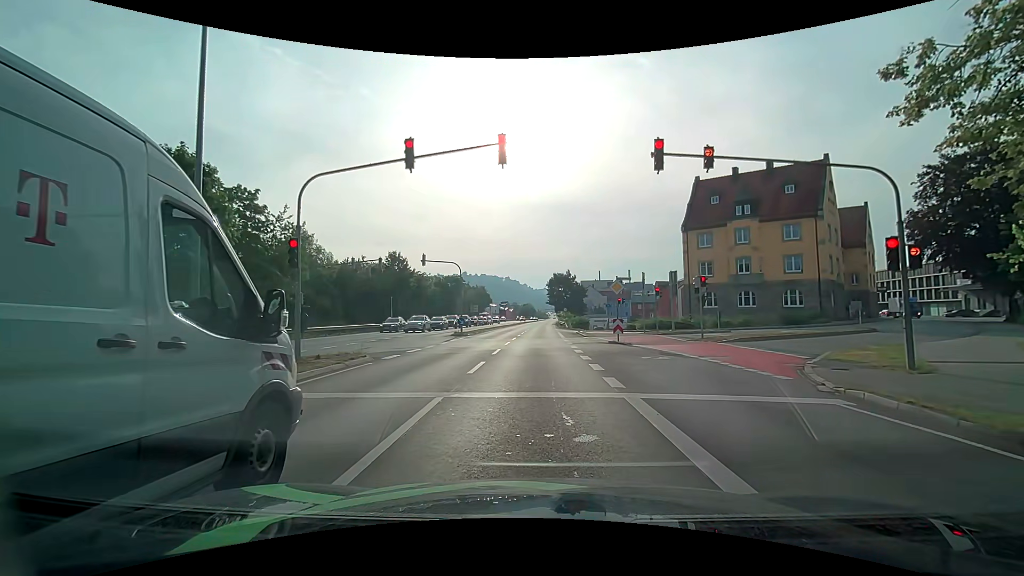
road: primary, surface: asphalt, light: Day
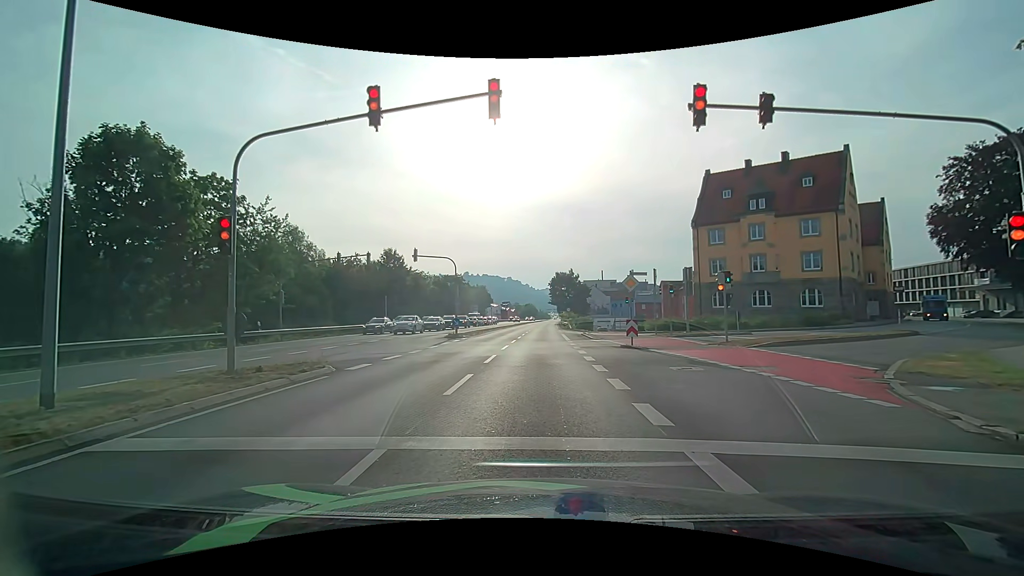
(0.0, +3.1) m; -1°
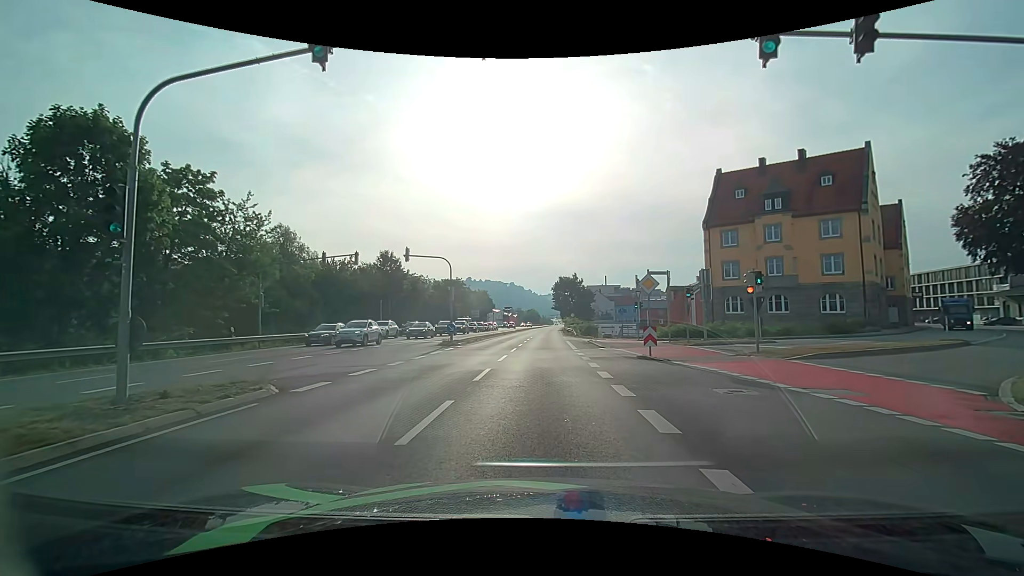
(0.0, +3.2) m; -1°
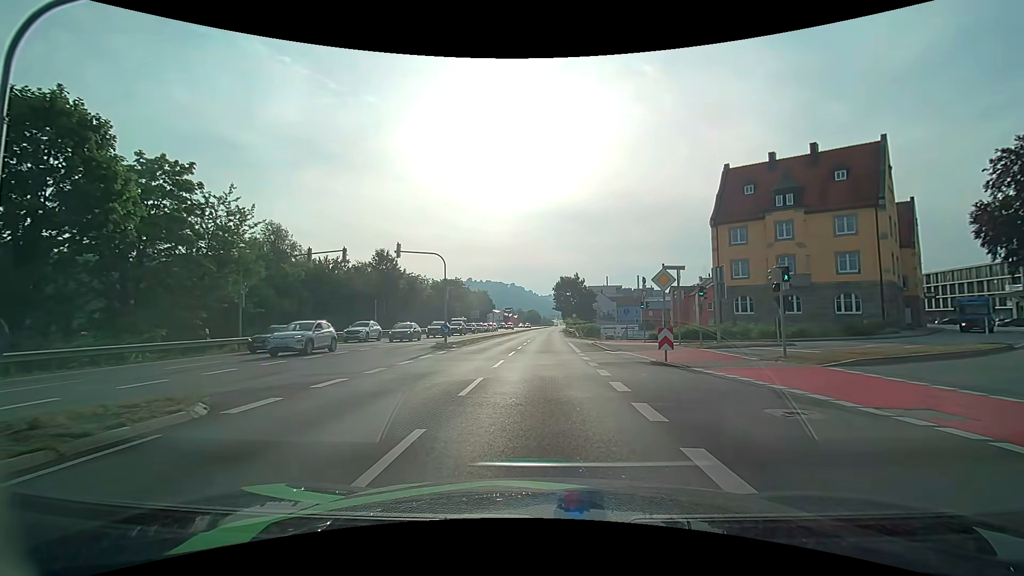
(+0.1, +2.4) m; +2°
(0, +10) (0, +20) (0, +30) (0, +40) (0, +50) (0, +60) (0, +70) (+1, +80) (+1, +90) (+1, +100) m
